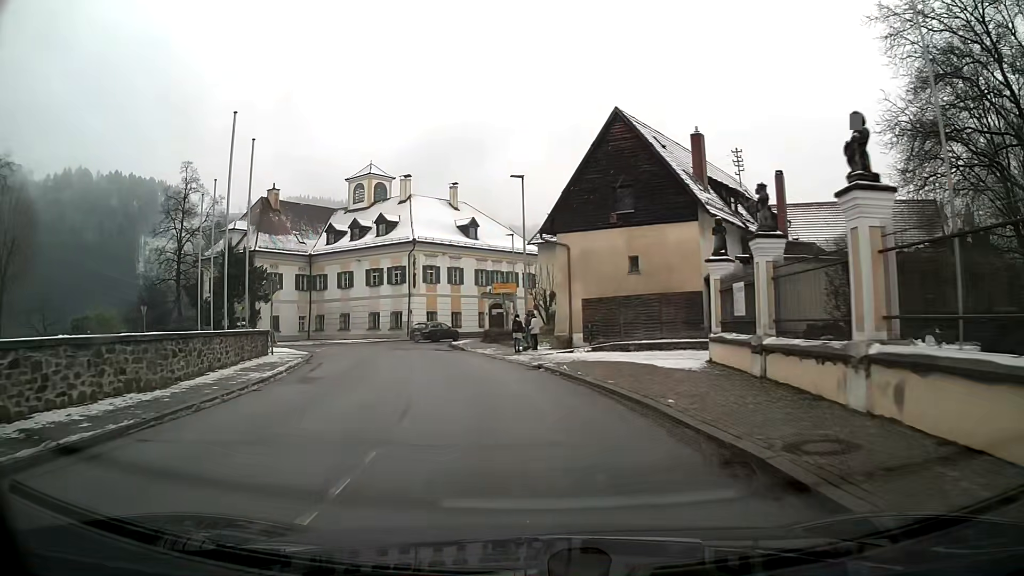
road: primary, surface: asphalt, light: Day
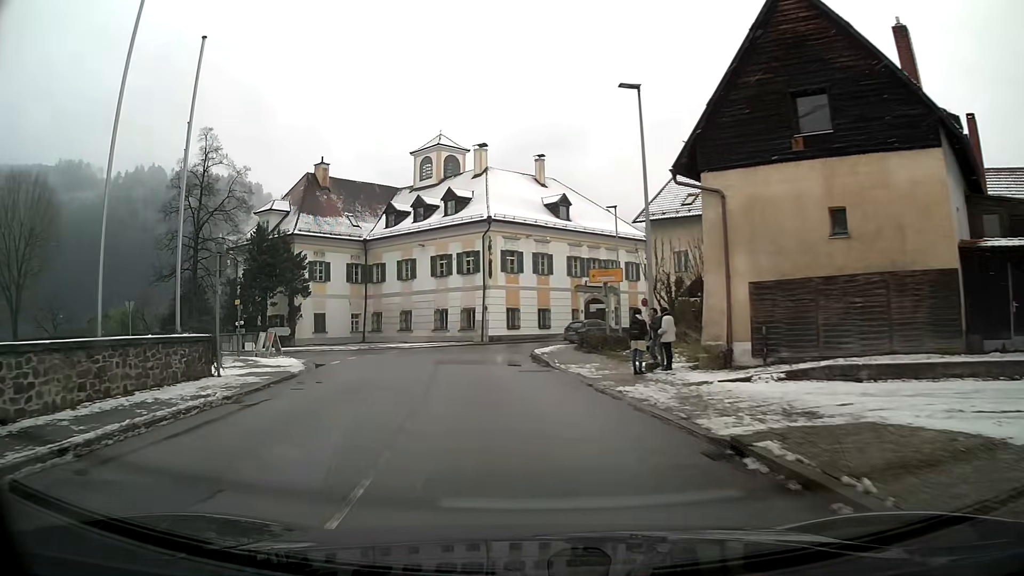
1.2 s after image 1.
(-0.8, +12.0) m; -7°
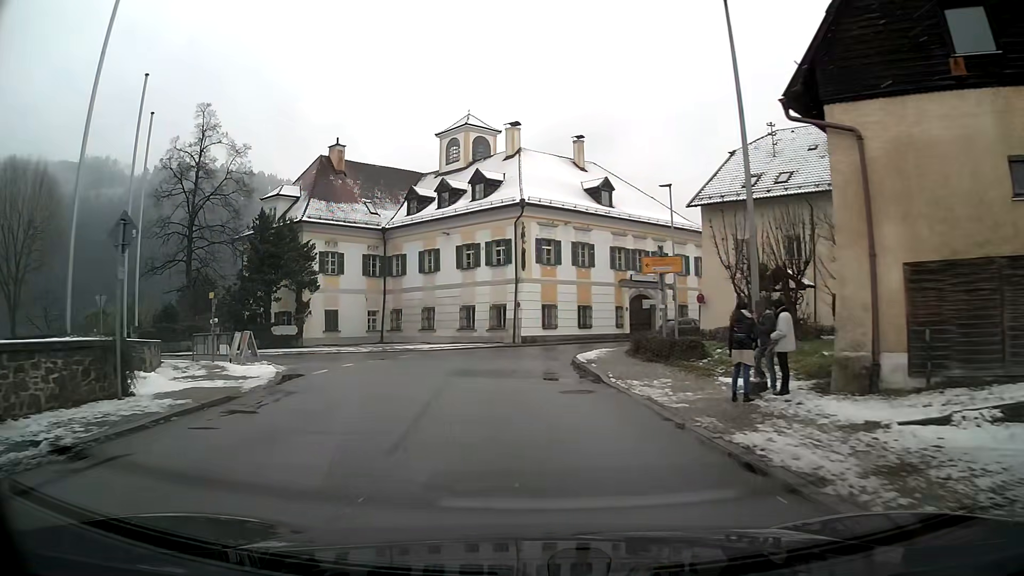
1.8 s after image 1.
(-0.2, +5.9) m; -3°
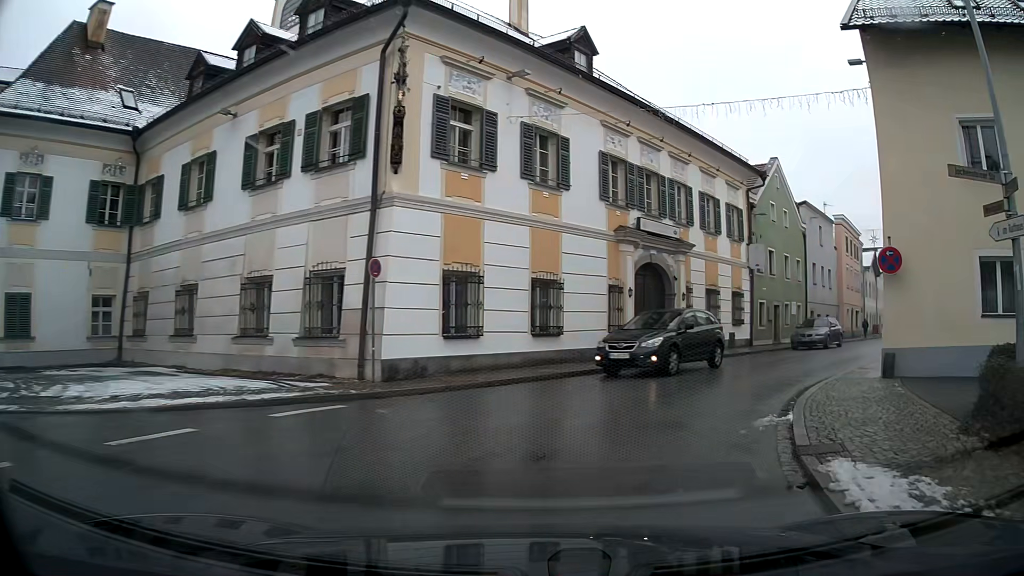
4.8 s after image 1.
(+0.7, +25.9) m; +14°
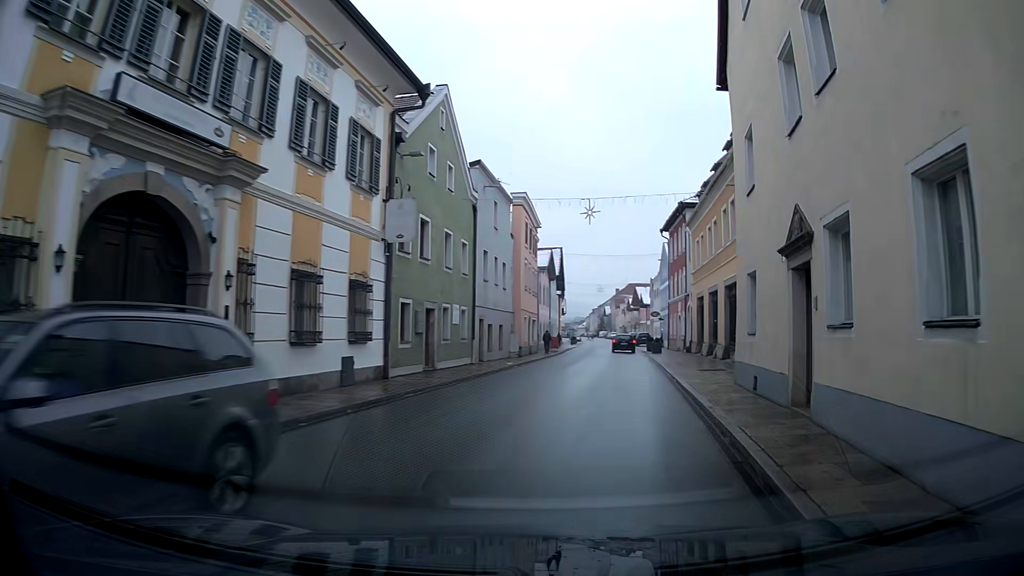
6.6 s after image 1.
(+3.6, +13.4) m; +29°
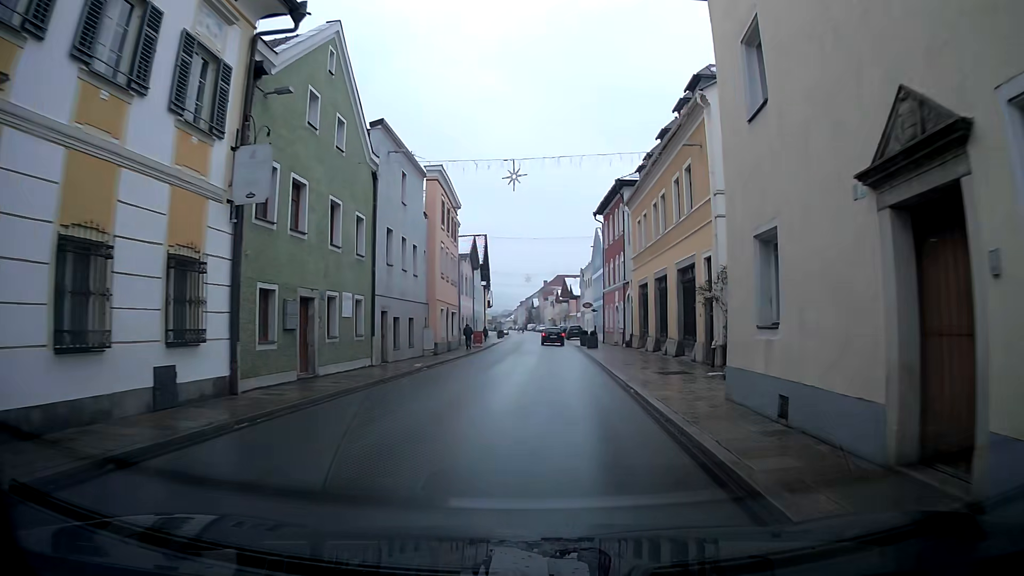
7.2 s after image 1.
(+0.3, +5.3) m; +4°
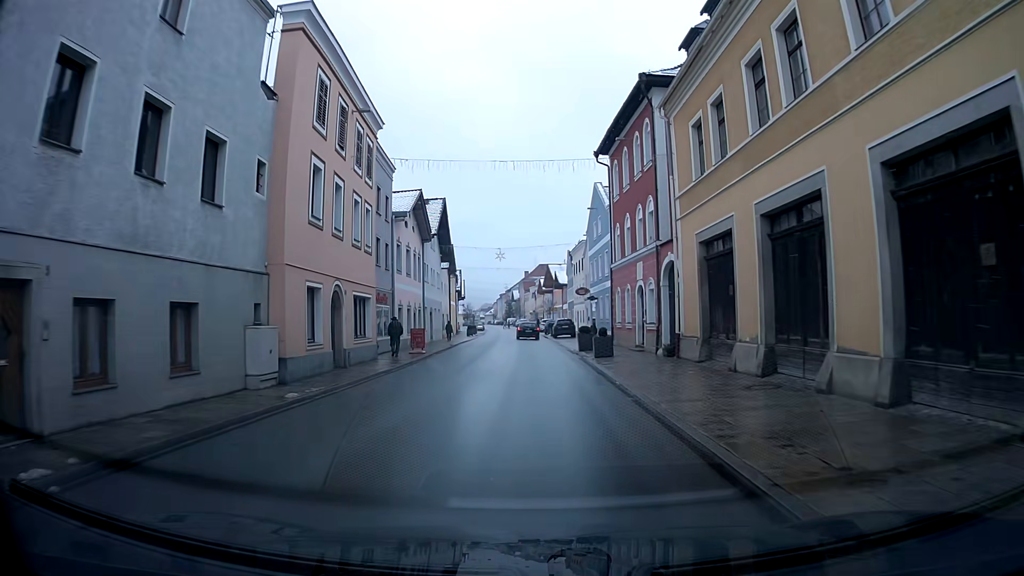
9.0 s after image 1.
(+0.5, +18.2) m; +2°
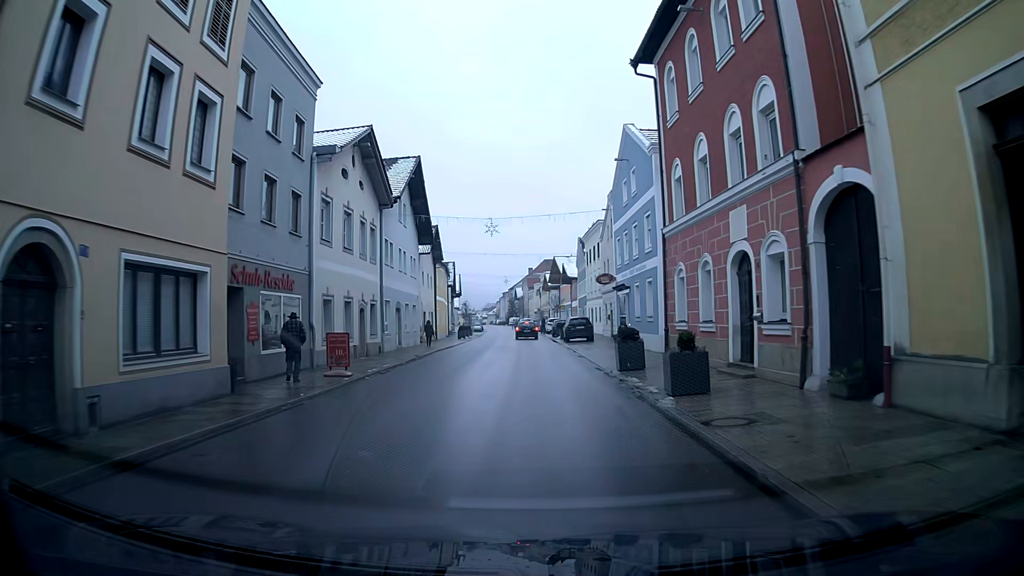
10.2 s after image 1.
(-0.1, +13.6) m; -1°
(0, +10) (0, +20) (0, +30) (0, +40) (-1, +50) (-1, +60) (-1, +70) (-2, +80) (-2, +90) (-3, +100) m
